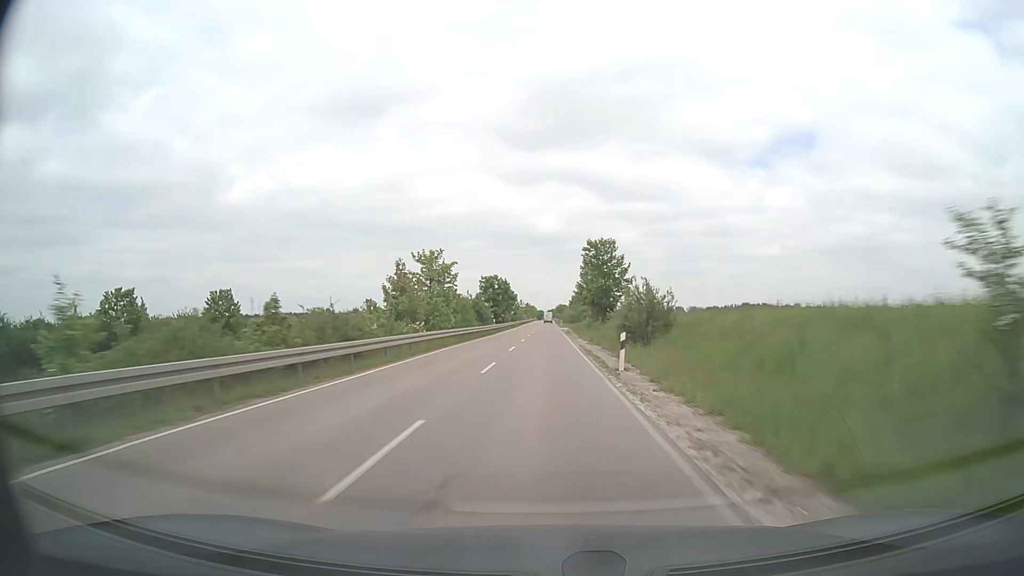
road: secondary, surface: asphalt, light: Day
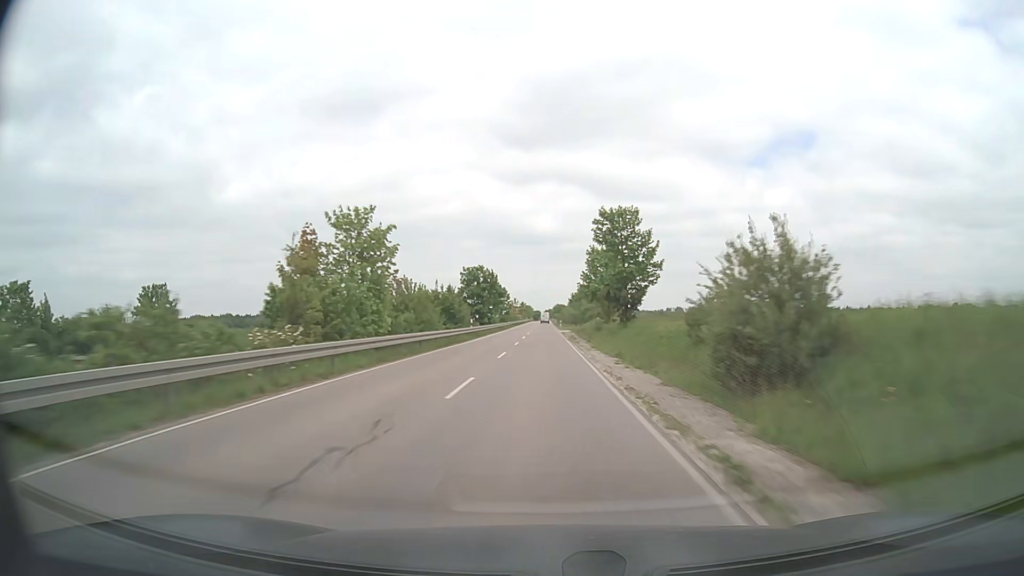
(+0.1, +17.7) m; 0°
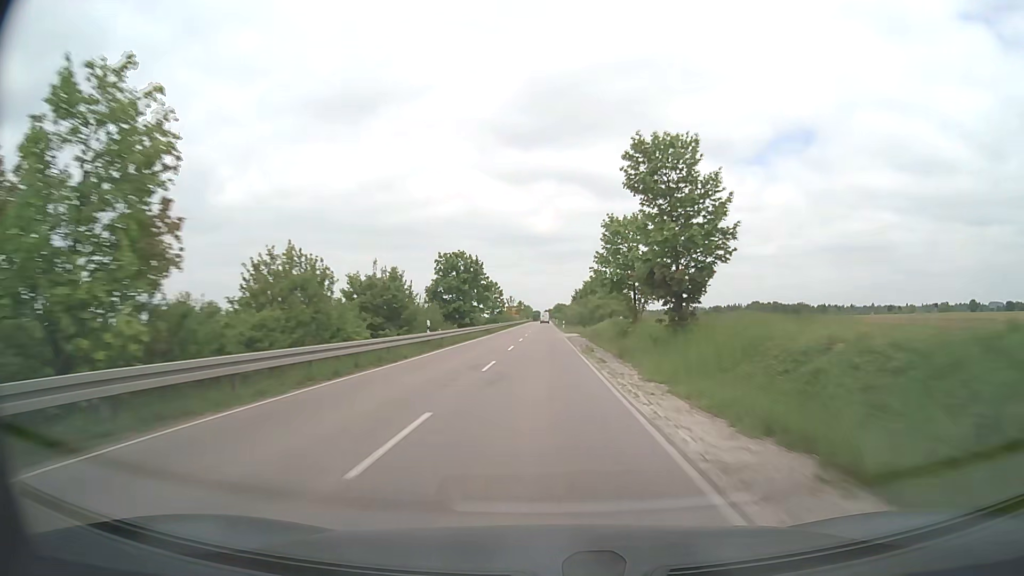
(0.0, +17.8) m; 0°
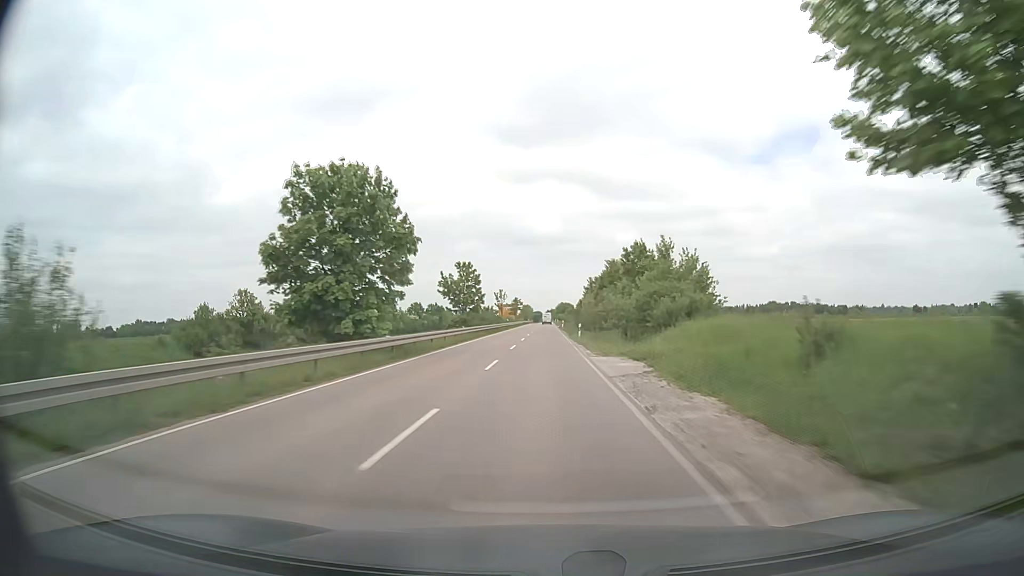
(0.0, +35.8) m; 0°
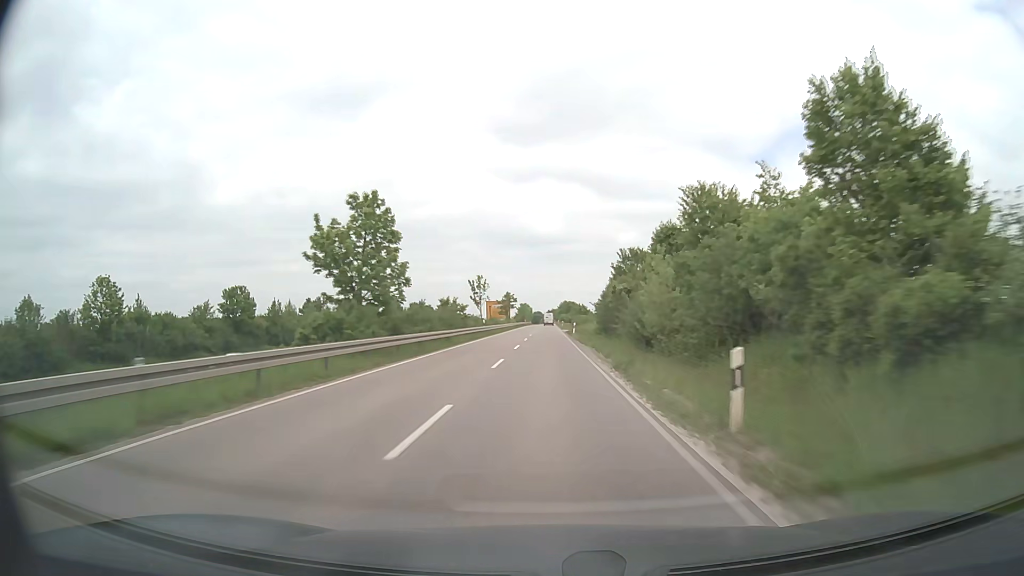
(+0.1, +35.6) m; 0°
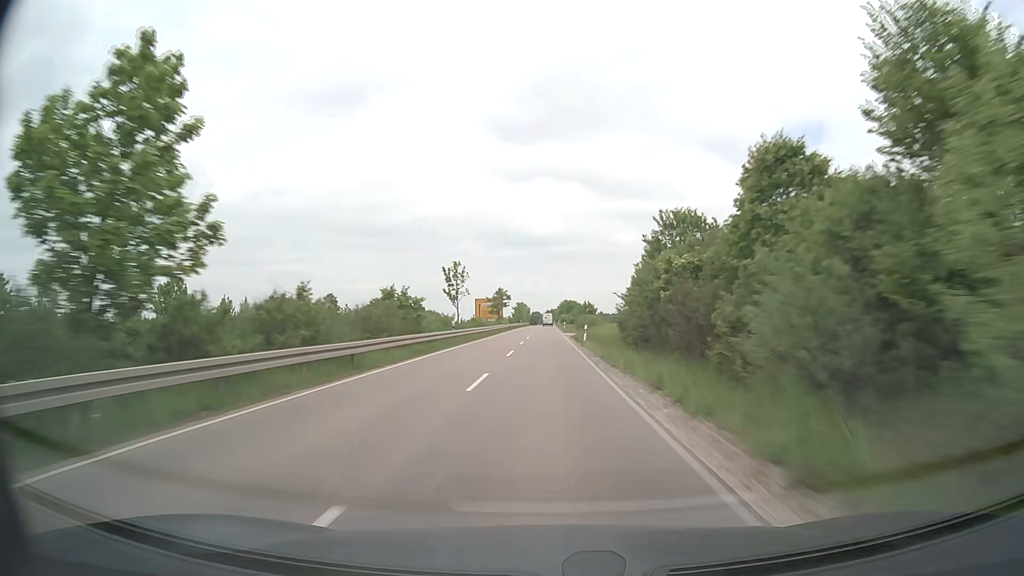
(0.0, +17.7) m; 0°
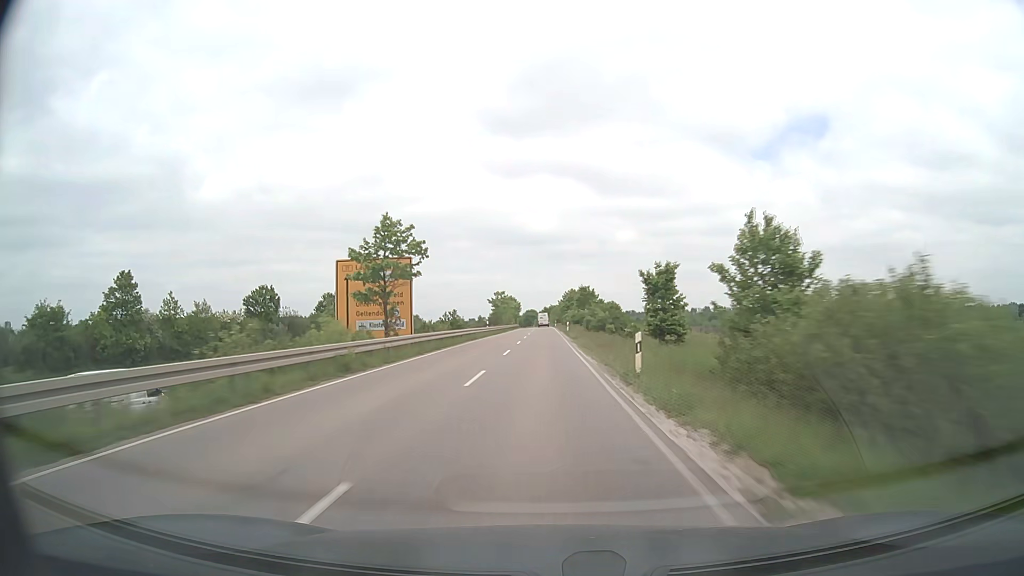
(+0.1, +71.5) m; 0°
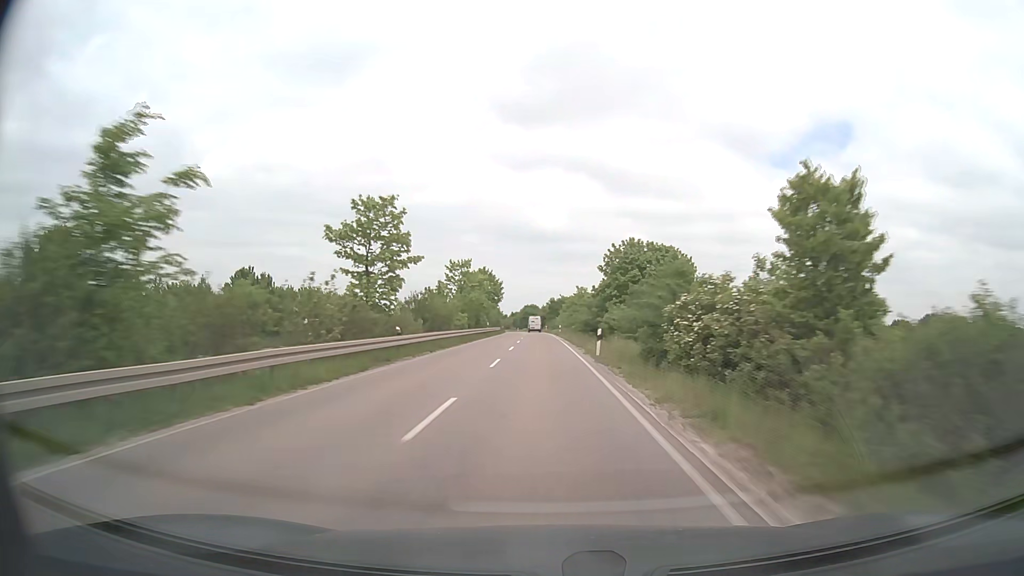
(-0.5, +90.5) m; -1°
(0, +10) (0, +20) (0, +30) (0, +40) (0, +50) (0, +60) (-1, +70) (-1, +80) (-1, +90) (-1, +100) m
